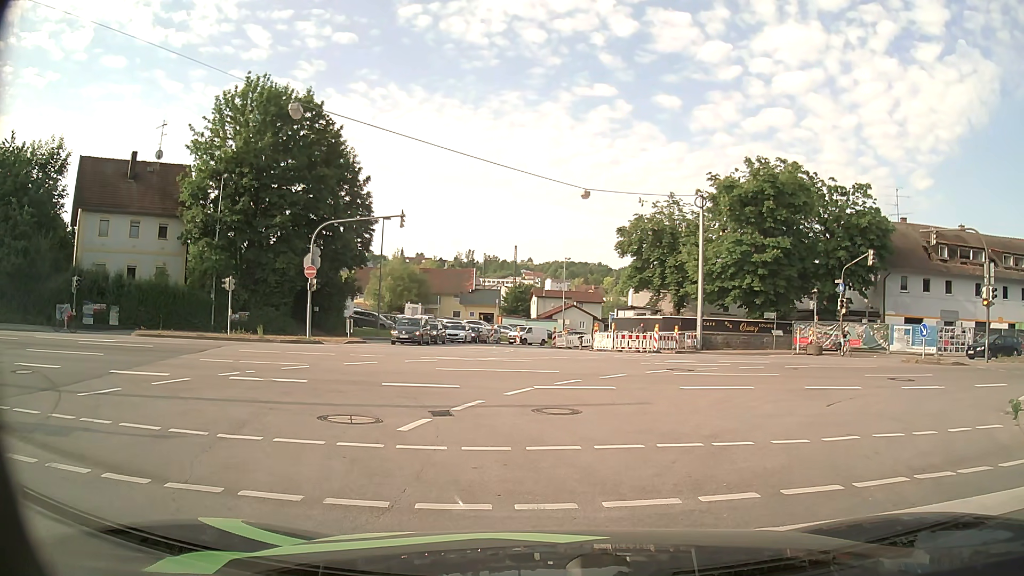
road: primary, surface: asphalt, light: Day
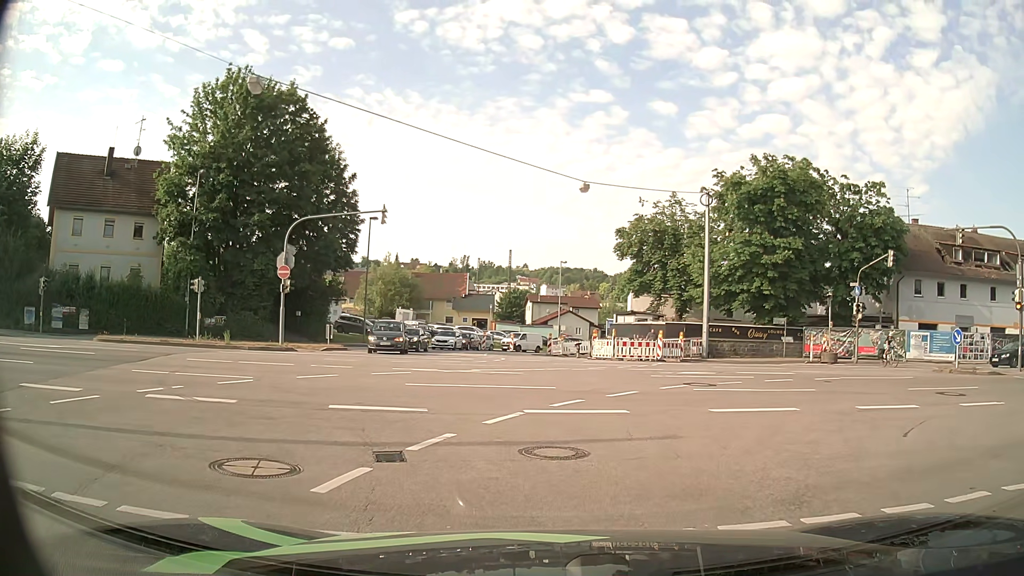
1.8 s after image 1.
(-0.1, +3.2) m; -1°
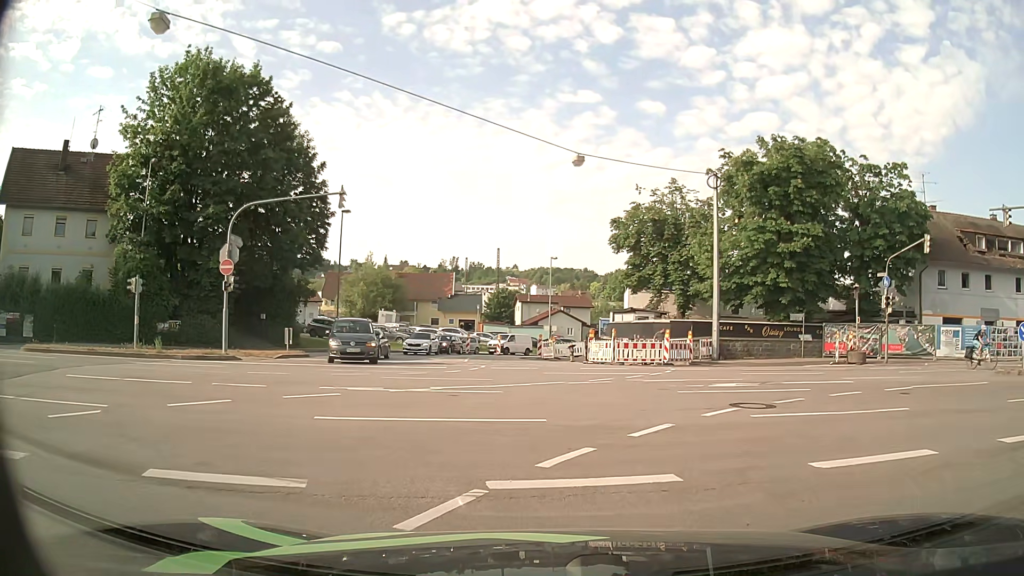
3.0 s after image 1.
(0.0, +5.0) m; +1°
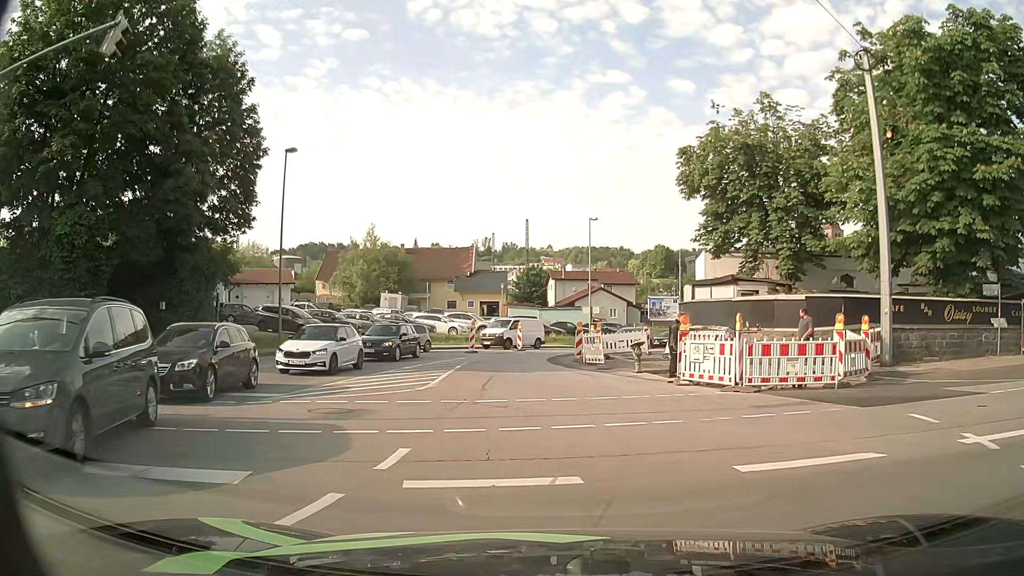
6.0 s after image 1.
(-0.3, +16.6) m; -4°
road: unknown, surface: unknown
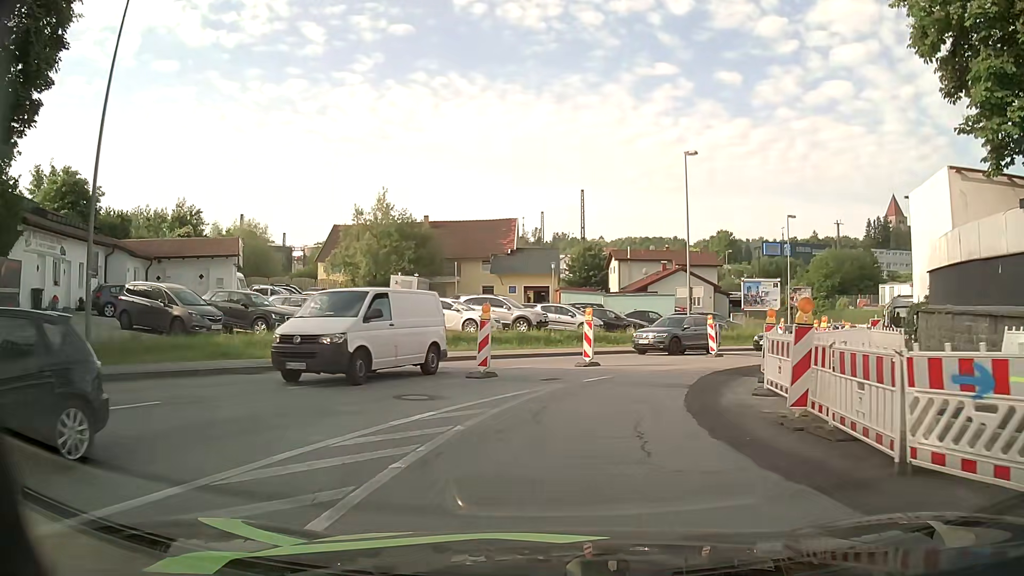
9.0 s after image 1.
(-0.9, +19.3) m; -4°
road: tertiary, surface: asphalt
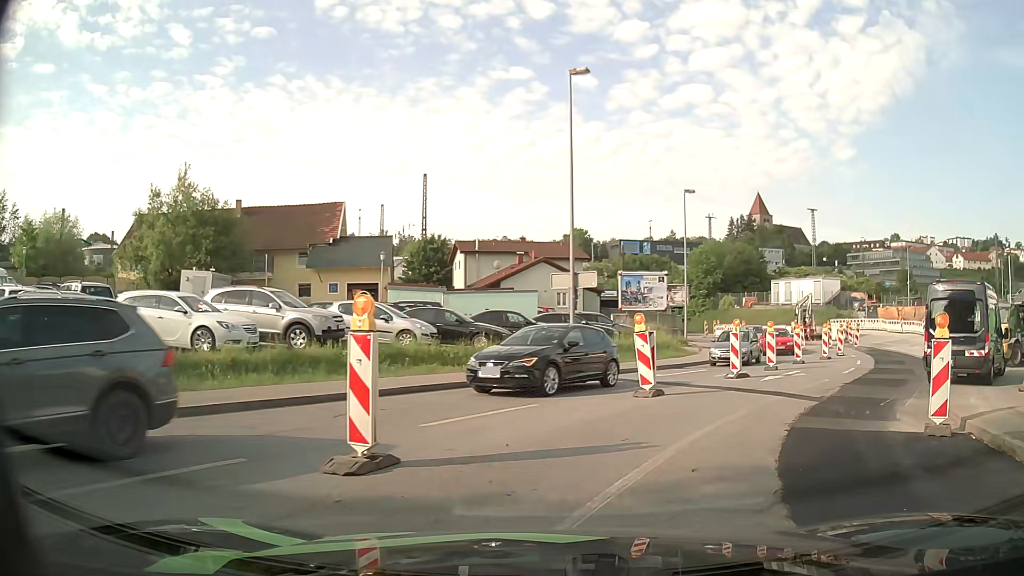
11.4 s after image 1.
(+1.0, +12.6) m; +12°
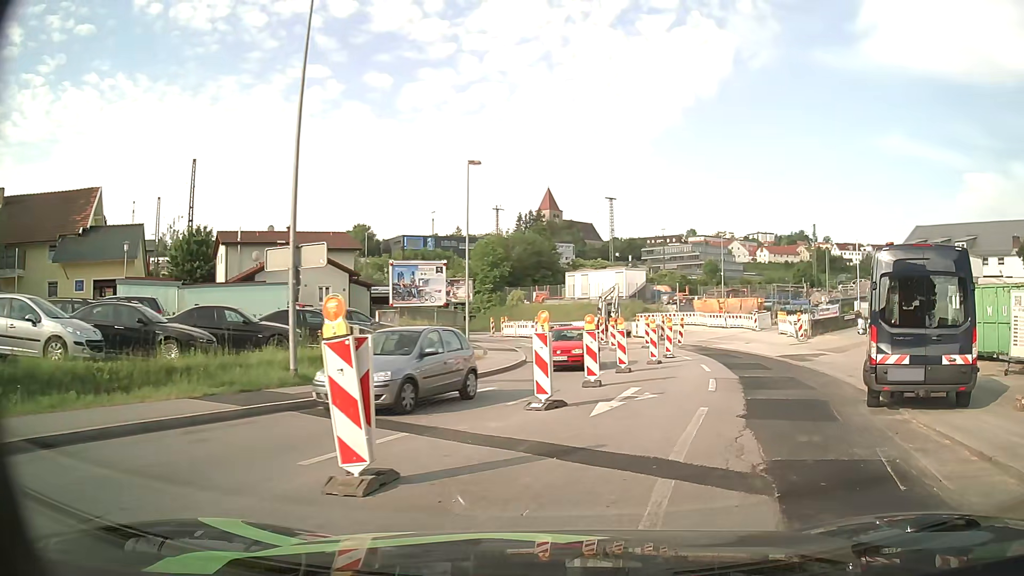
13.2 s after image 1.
(+1.2, +7.5) m; +18°
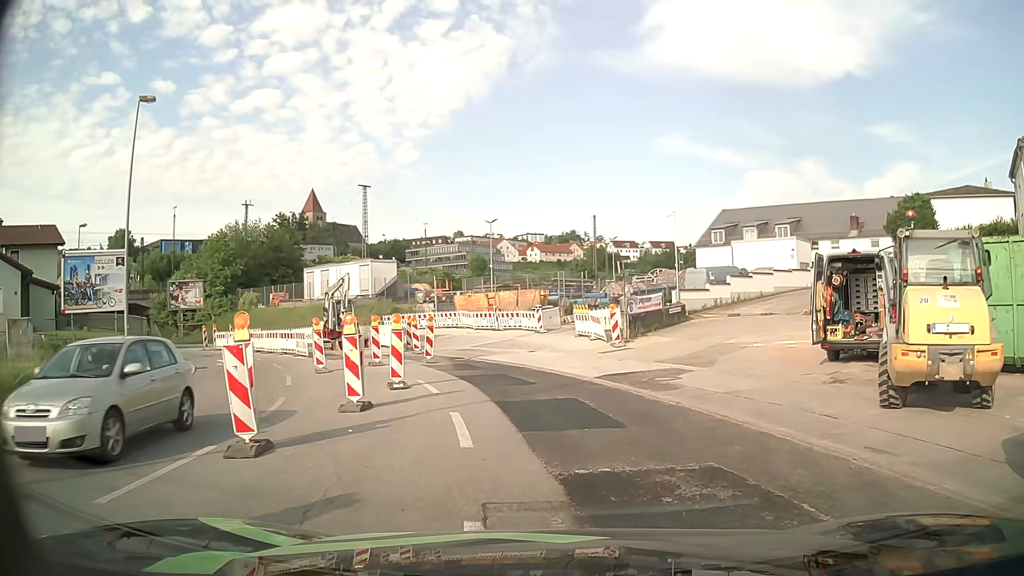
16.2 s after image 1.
(+2.6, +12.4) m; +20°
